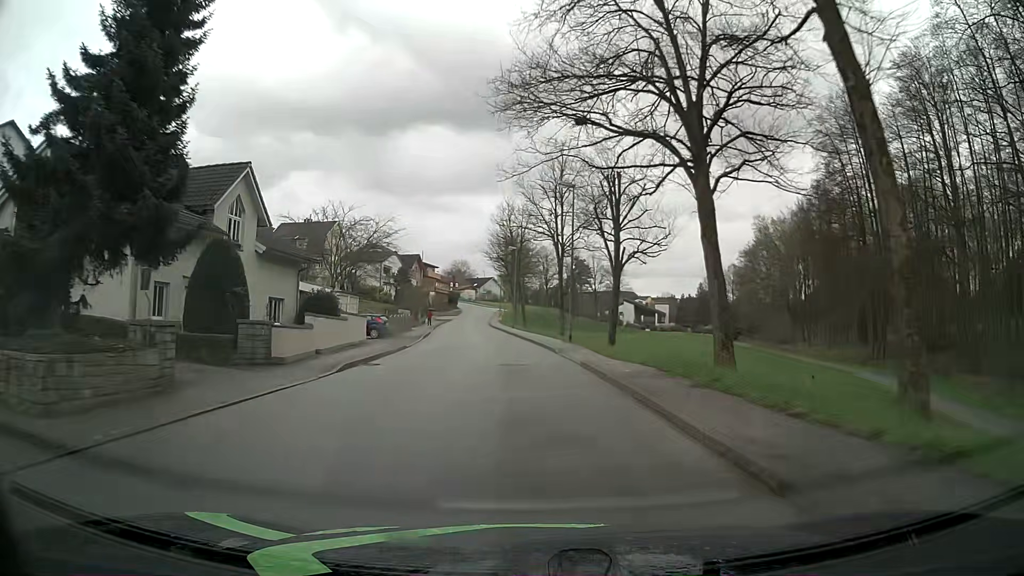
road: unclassified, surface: asphalt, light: Day
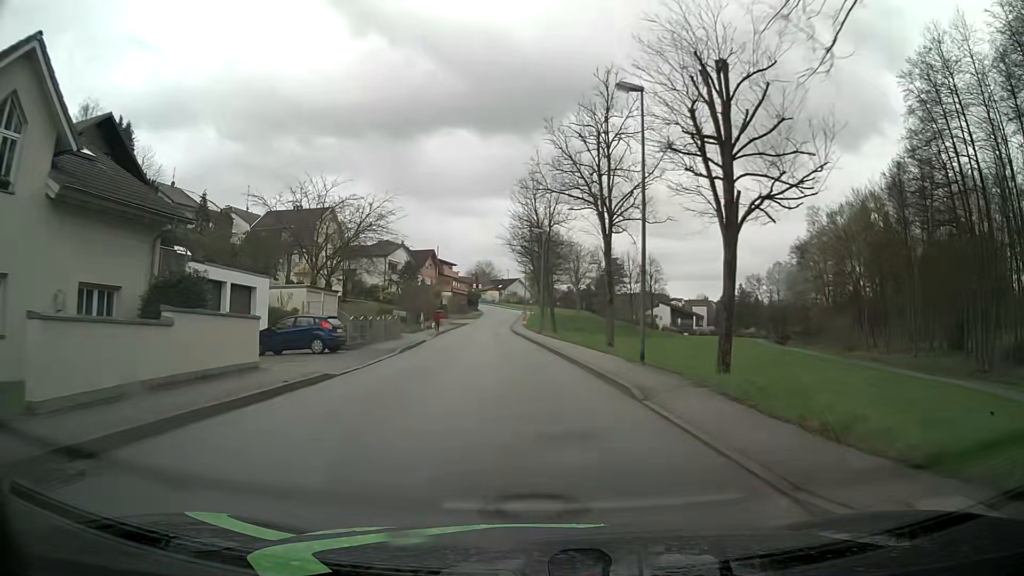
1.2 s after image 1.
(-0.3, +14.8) m; -2°
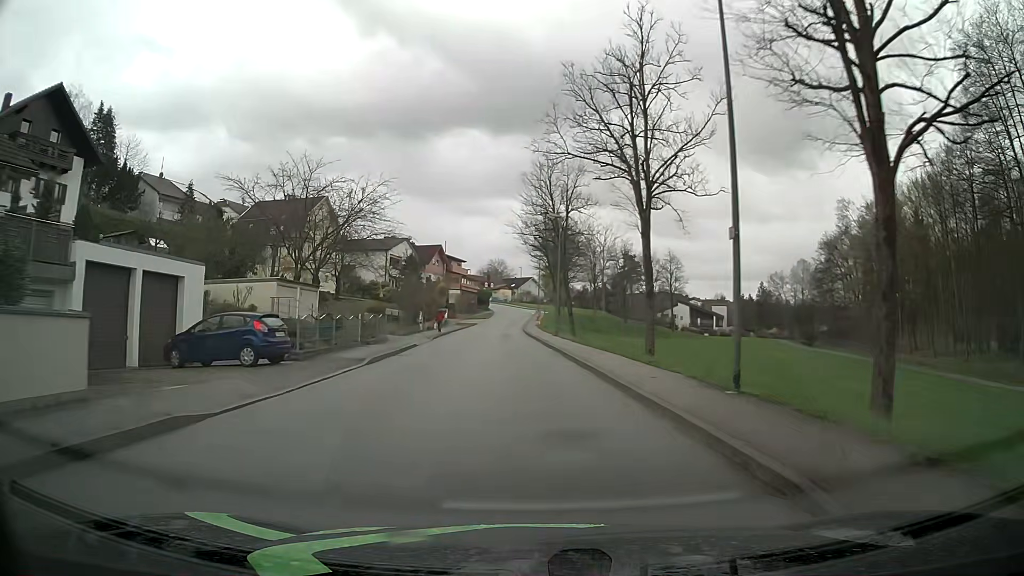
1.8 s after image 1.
(-0.1, +7.4) m; -2°
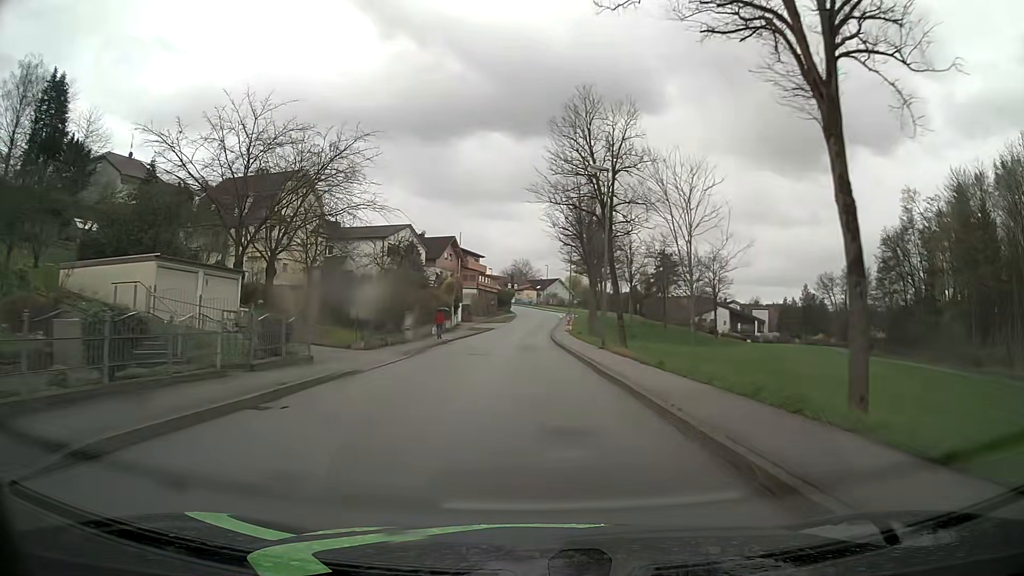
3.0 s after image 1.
(-0.2, +14.7) m; -2°
